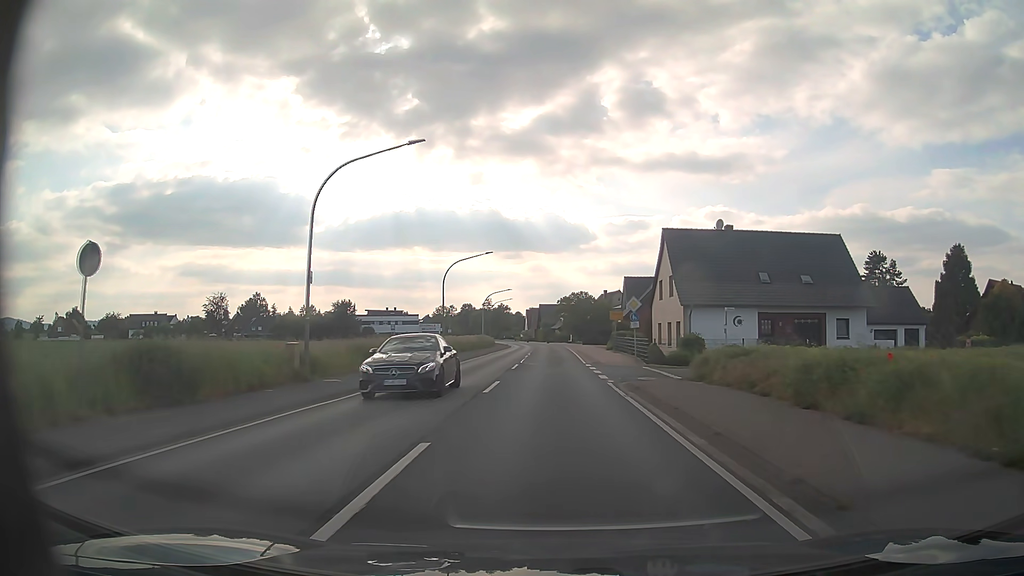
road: primary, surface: asphalt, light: Day
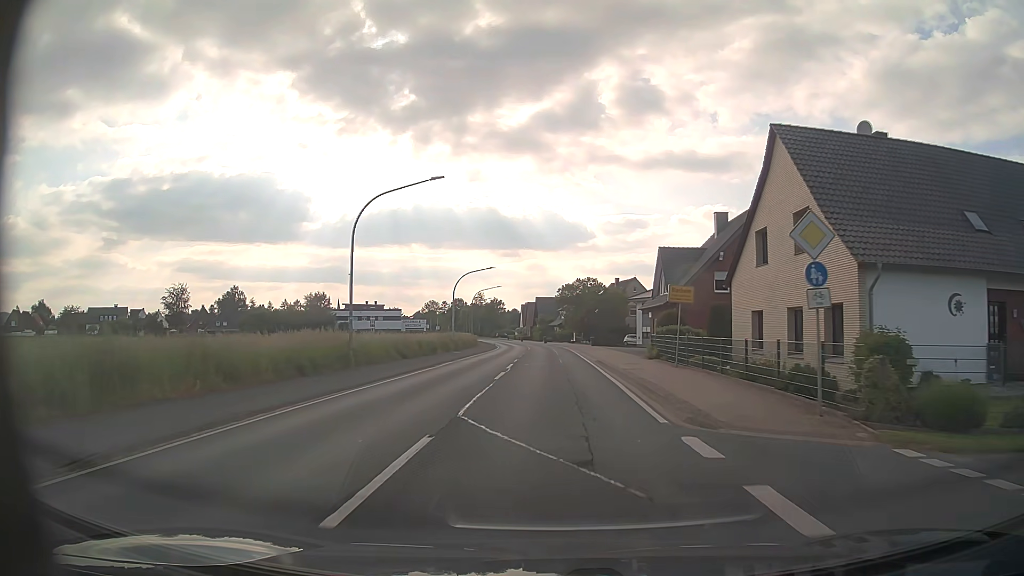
(+0.1, +23.8) m; 0°
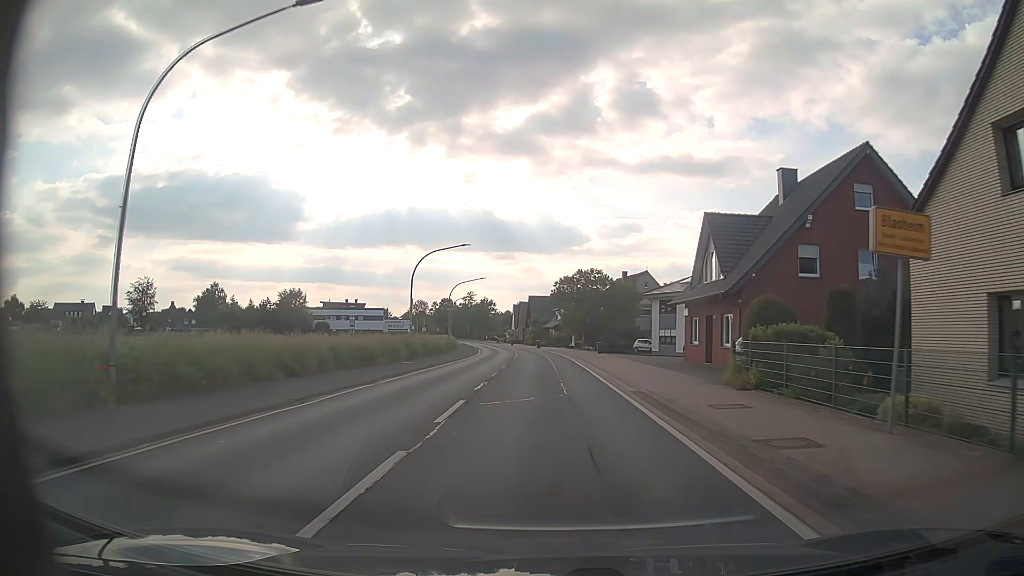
(0.0, +15.8) m; 0°
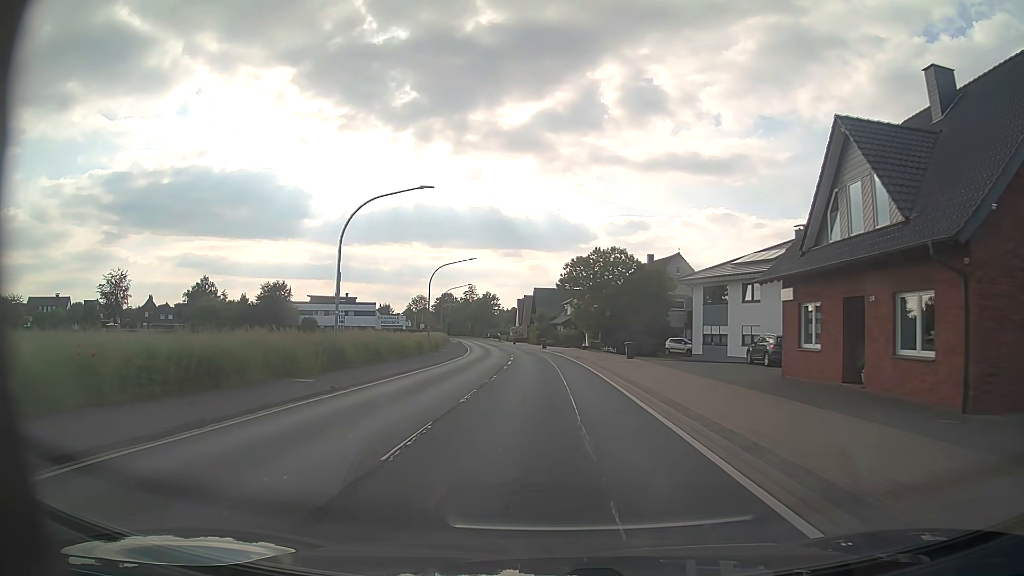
(0.0, +15.8) m; -1°
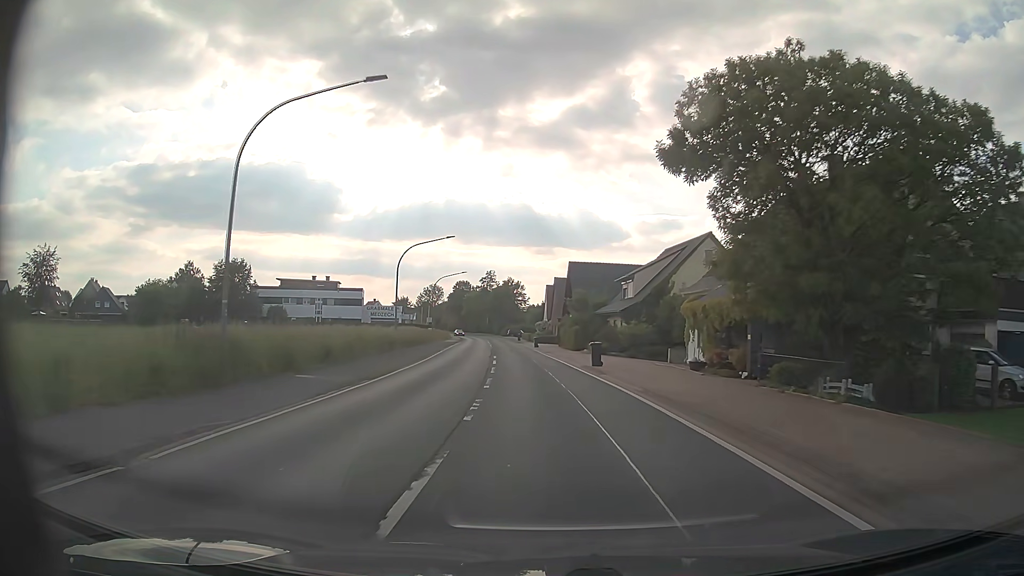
(-0.7, +39.5) m; -2°
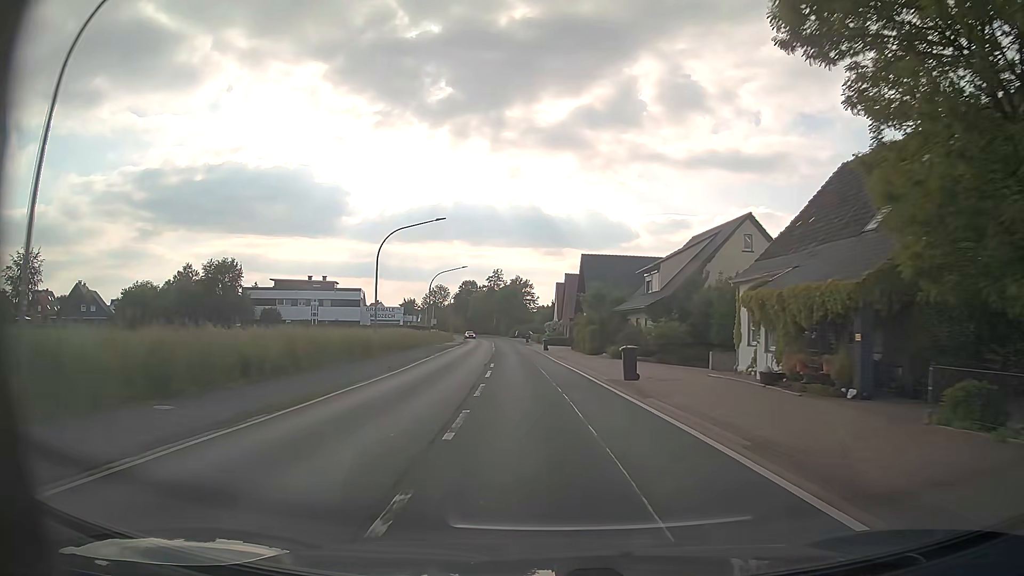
(-0.1, +7.9) m; -1°
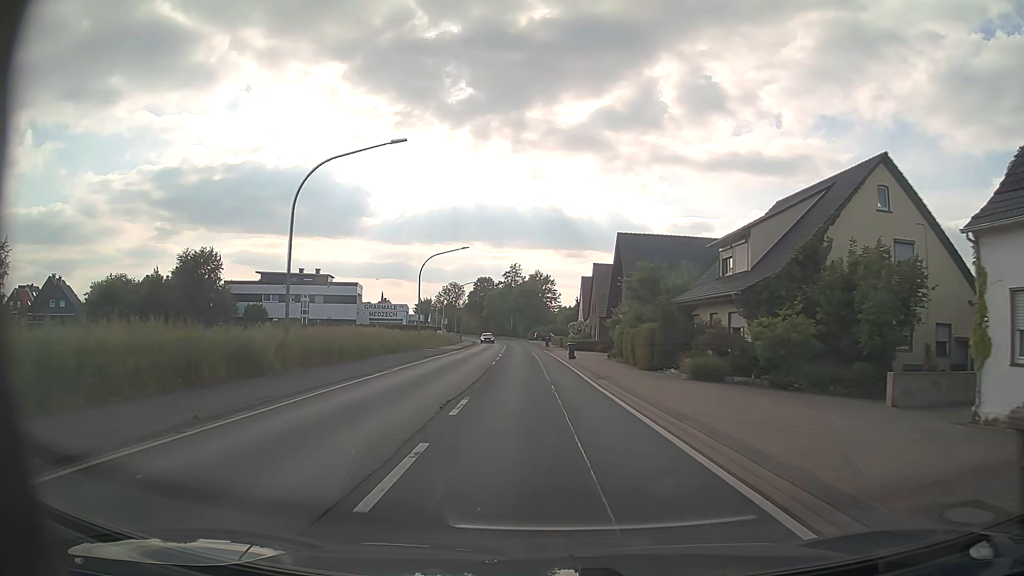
(-0.3, +15.9) m; -1°
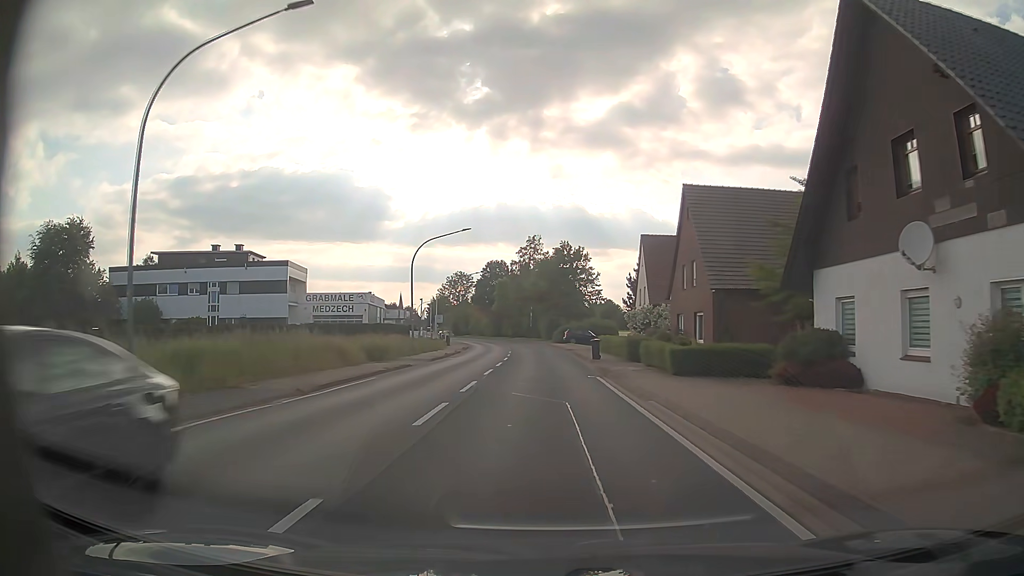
(-1.3, +39.7) m; -3°
(0, +10) (0, +20) (0, +30) (-1, +40) (-1, +50) (-2, +60) (-3, +70) (-4, +80) (-6, +90) (-8, +99) m
